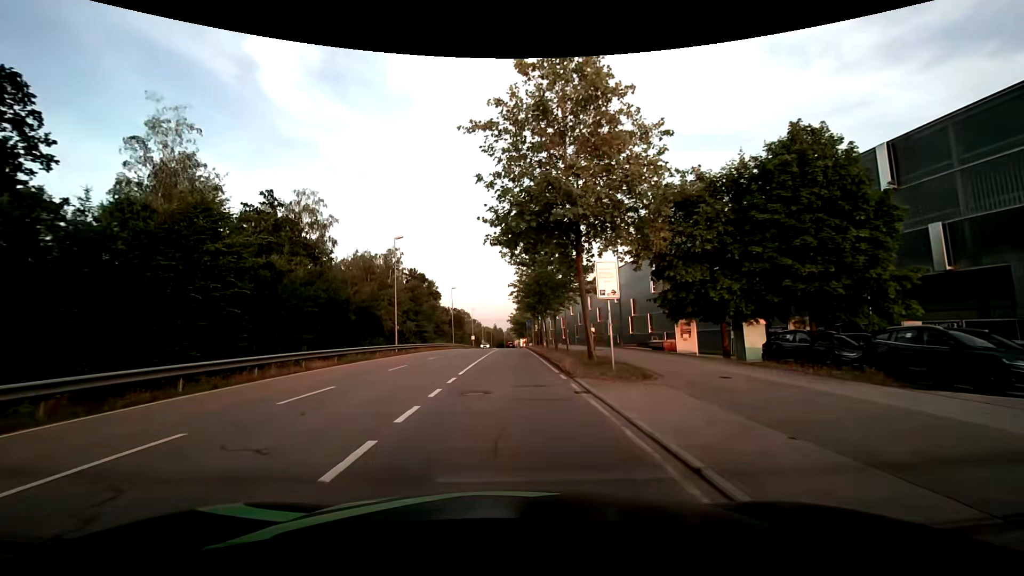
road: secondary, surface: asphalt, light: Day
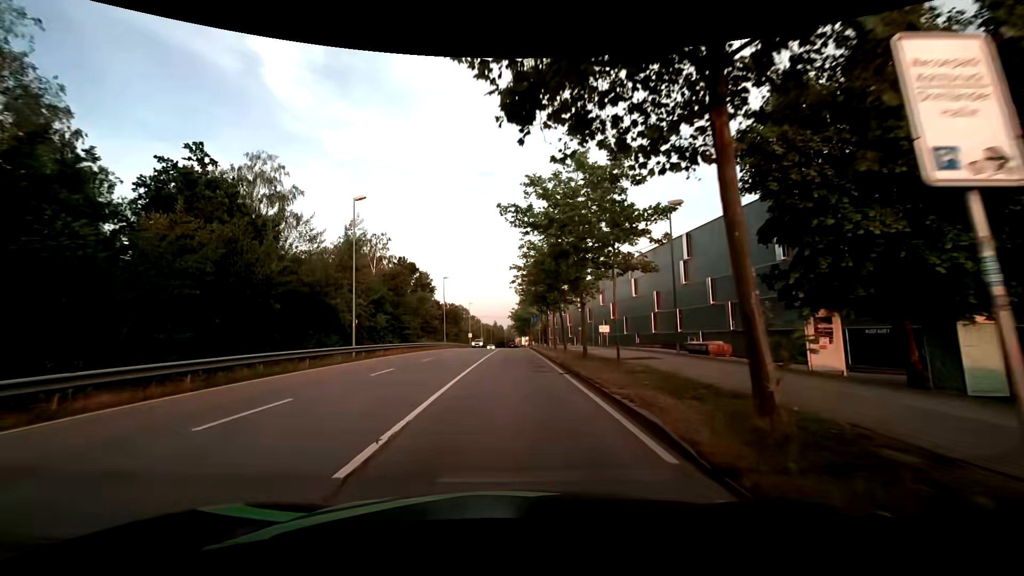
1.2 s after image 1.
(0.0, +12.2) m; +1°
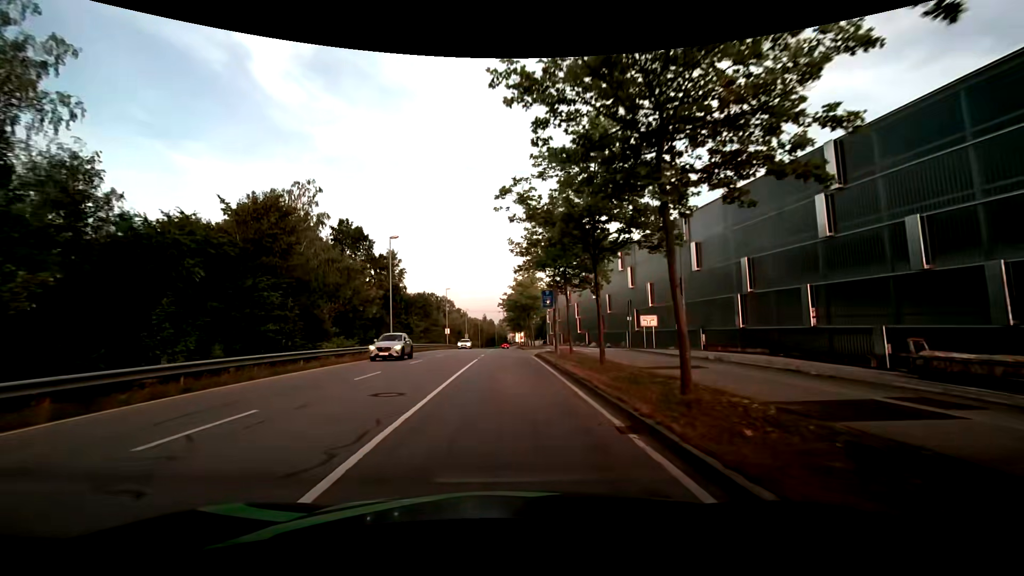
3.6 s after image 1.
(0.0, +28.3) m; +1°
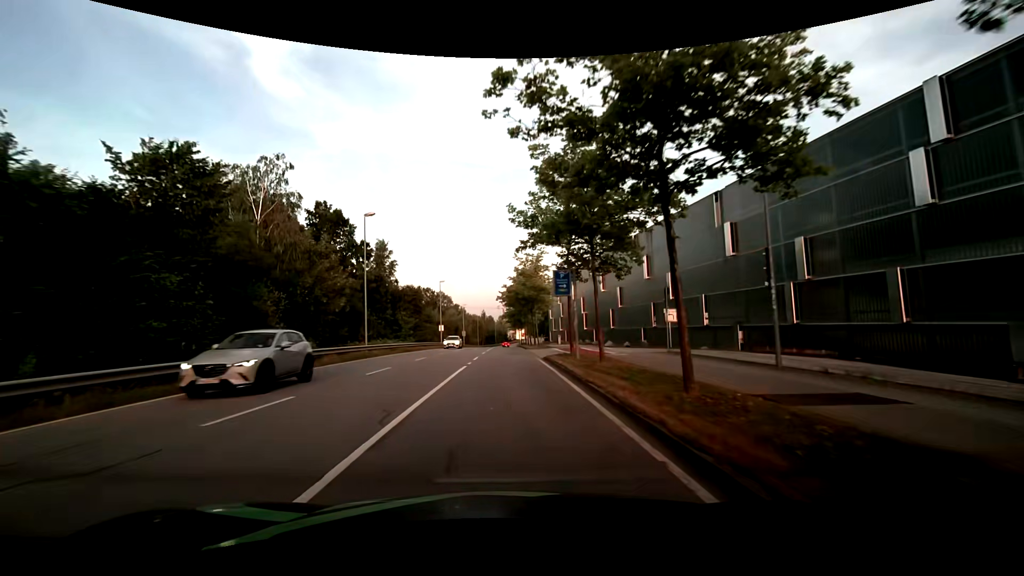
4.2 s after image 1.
(-0.1, +7.6) m; -1°
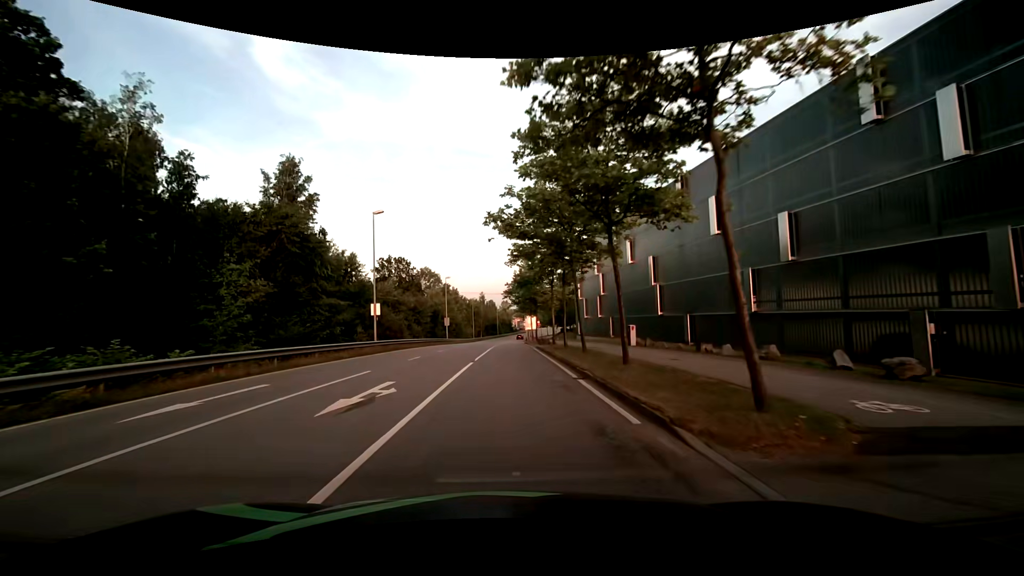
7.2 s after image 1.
(-0.2, +39.7) m; 0°
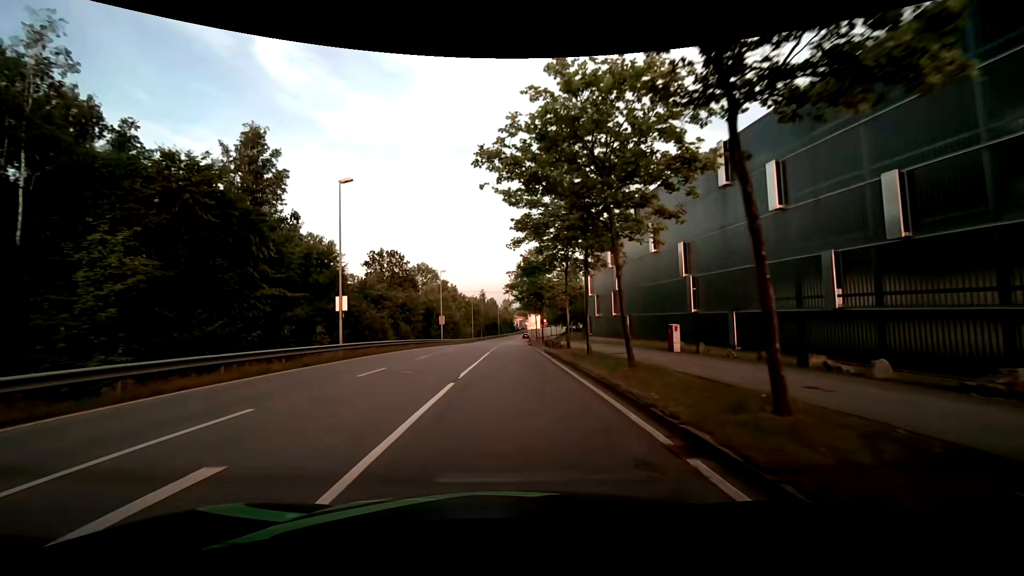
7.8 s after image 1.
(0.0, +7.7) m; 0°
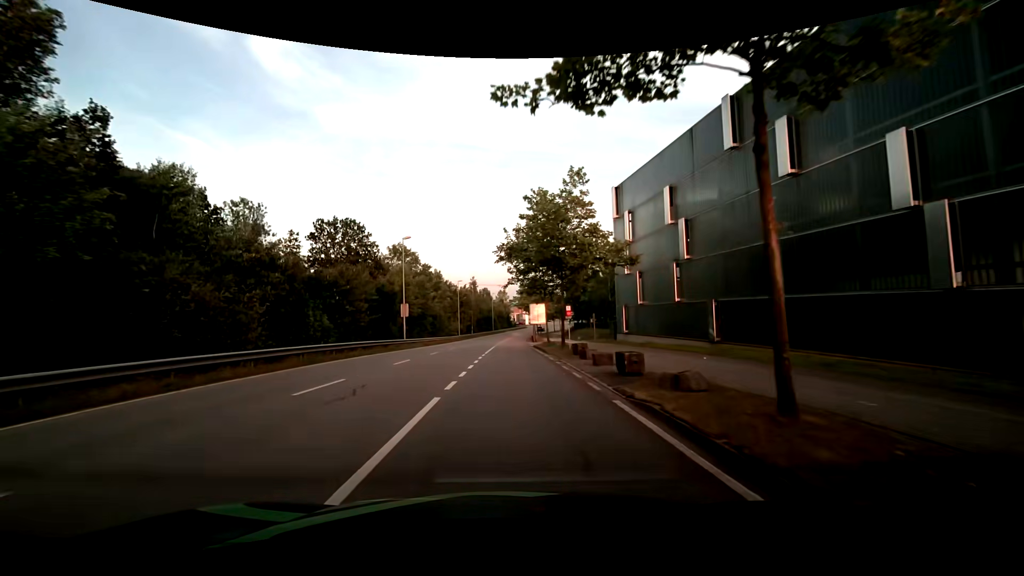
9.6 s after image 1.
(-0.1, +22.3) m; 0°
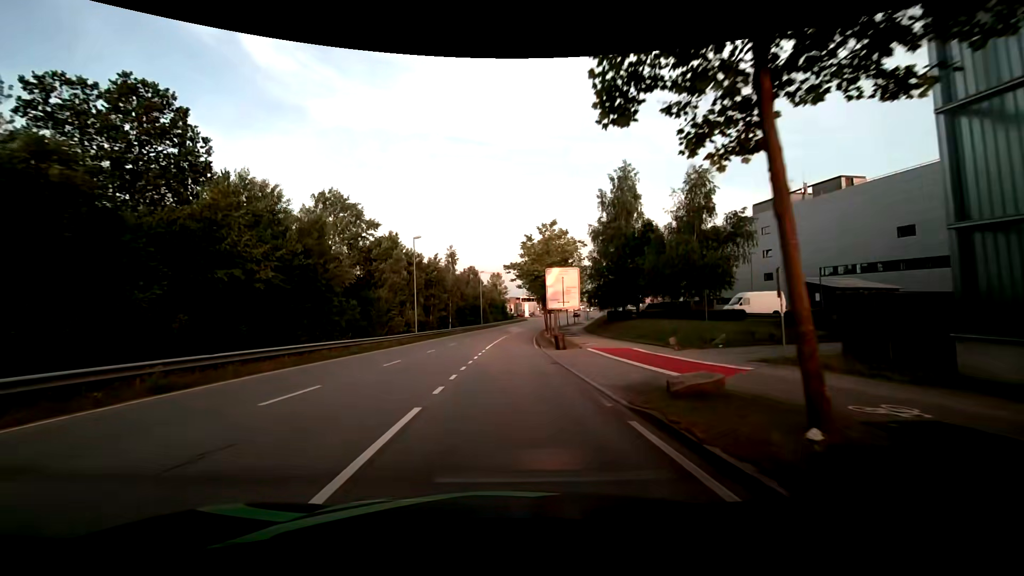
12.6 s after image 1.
(+0.4, +37.0) m; +1°
(0, +10) (0, +20) (0, +30) (0, +40) (0, +50) (+1, +60) (+2, +70) (+3, +80) (+5, +90) (+7, +100) m
